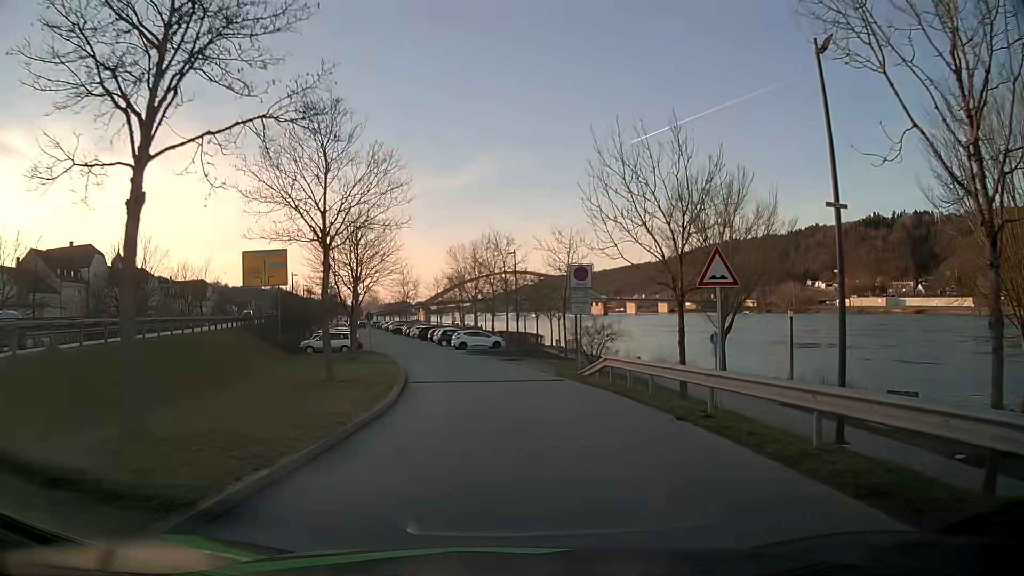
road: residential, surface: asphalt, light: Day
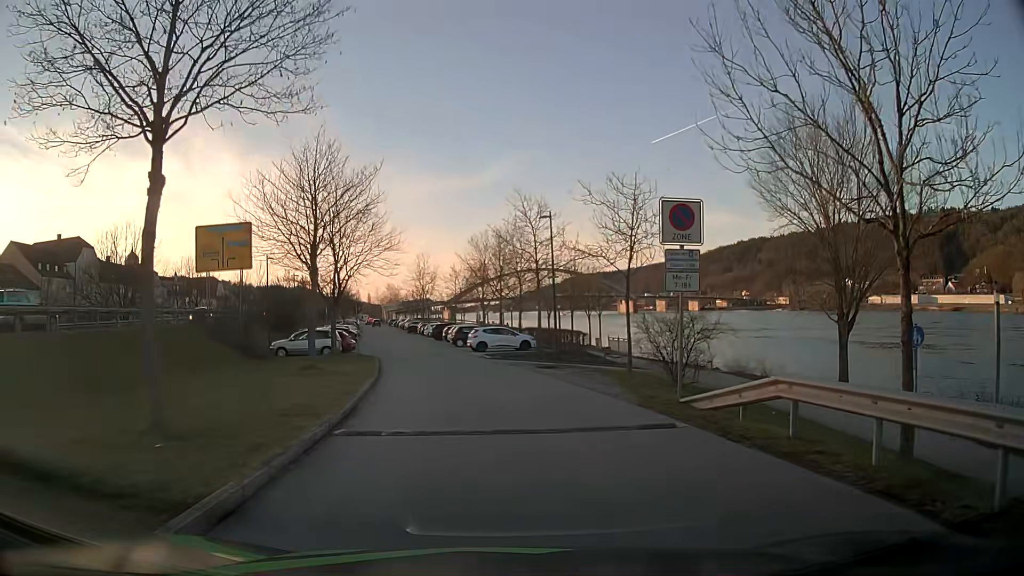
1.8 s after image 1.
(-0.2, +11.0) m; -3°
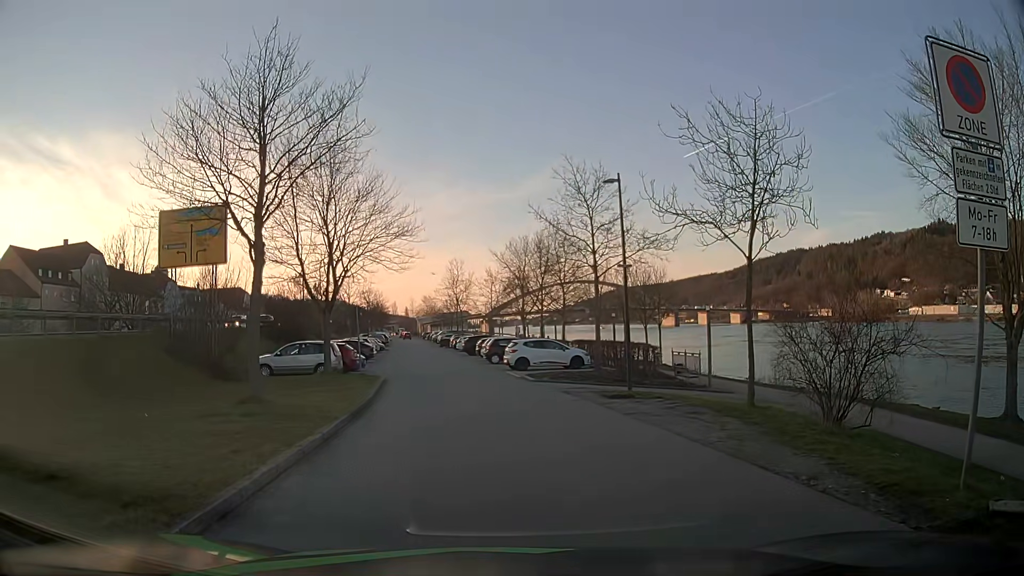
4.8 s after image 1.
(-0.1, +8.0) m; -1°
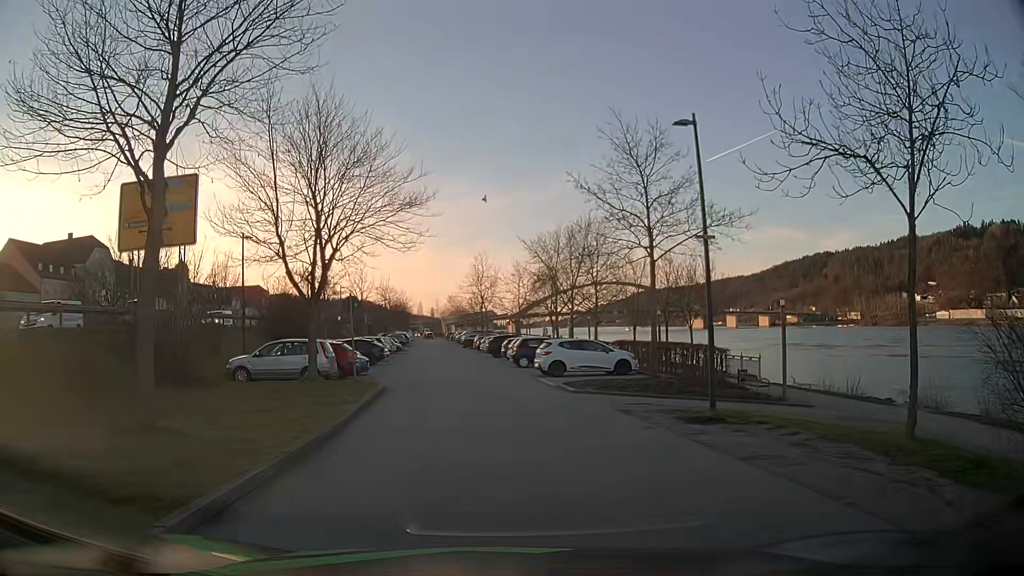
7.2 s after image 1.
(-0.2, +5.7) m; -4°
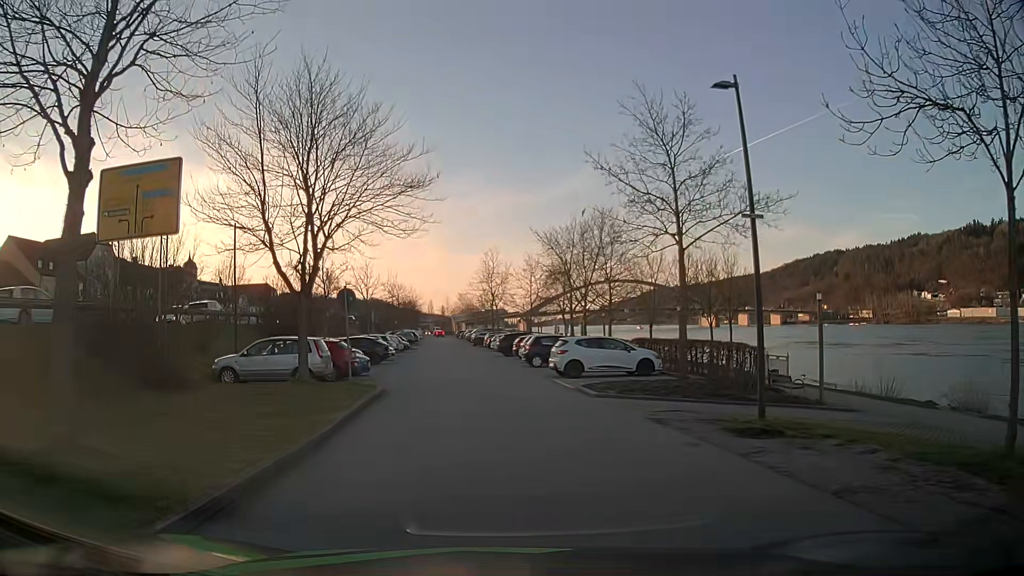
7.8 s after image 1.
(0.0, +2.2) m; -1°
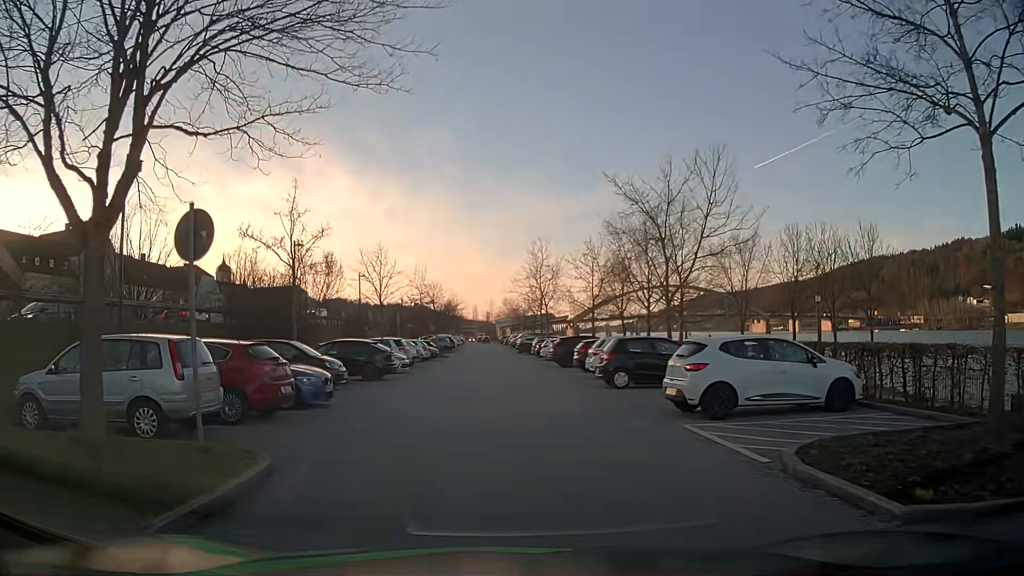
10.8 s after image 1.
(-0.2, +11.9) m; -3°
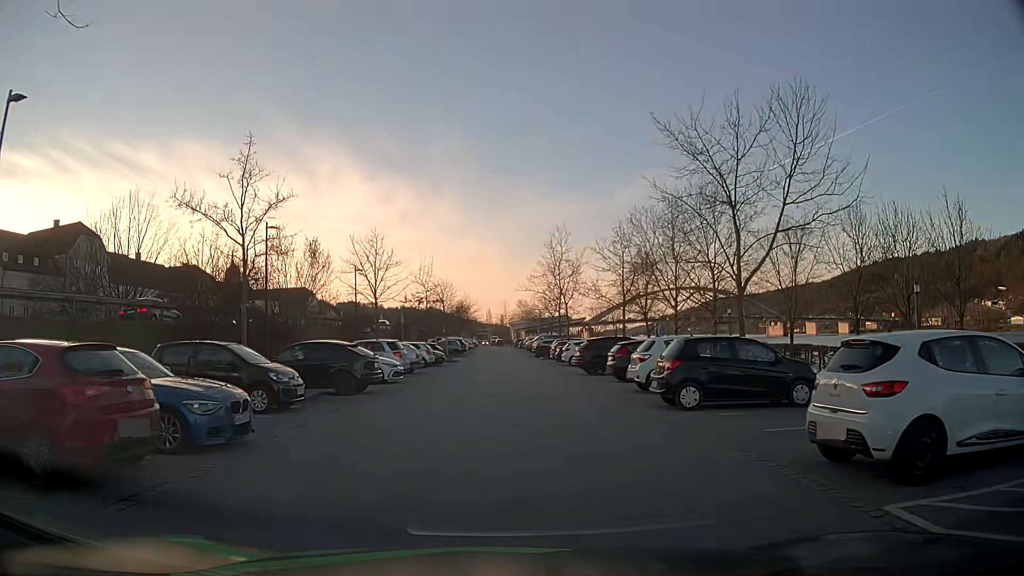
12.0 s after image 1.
(-0.1, +5.9) m; -1°
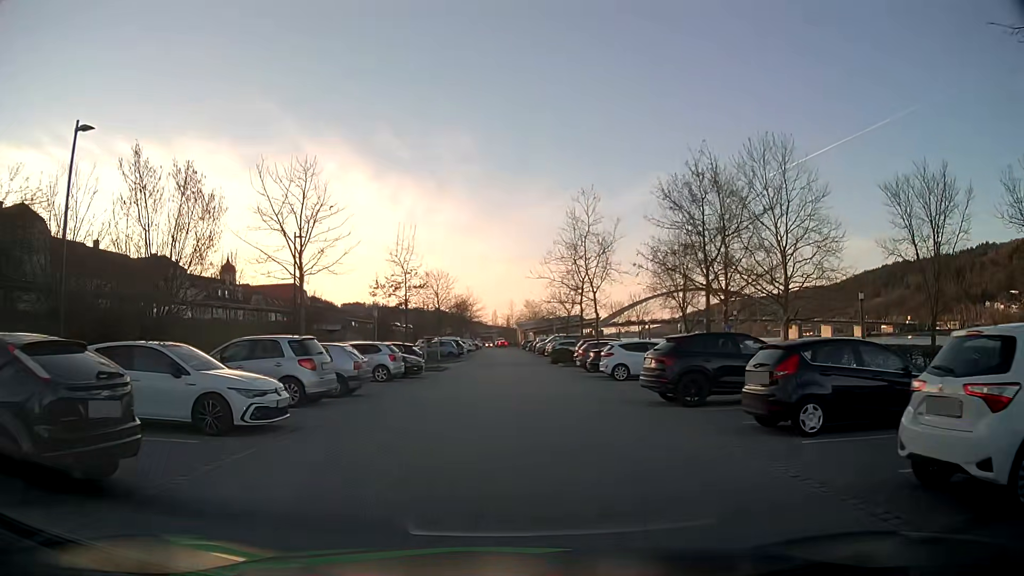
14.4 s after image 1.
(-0.1, +13.8) m; 0°
(0, +10) (0, +20) (0, +30) (0, +40) (0, +50) (-1, +60) (-1, +70) (0, +80) (0, +90) (0, +100) m
